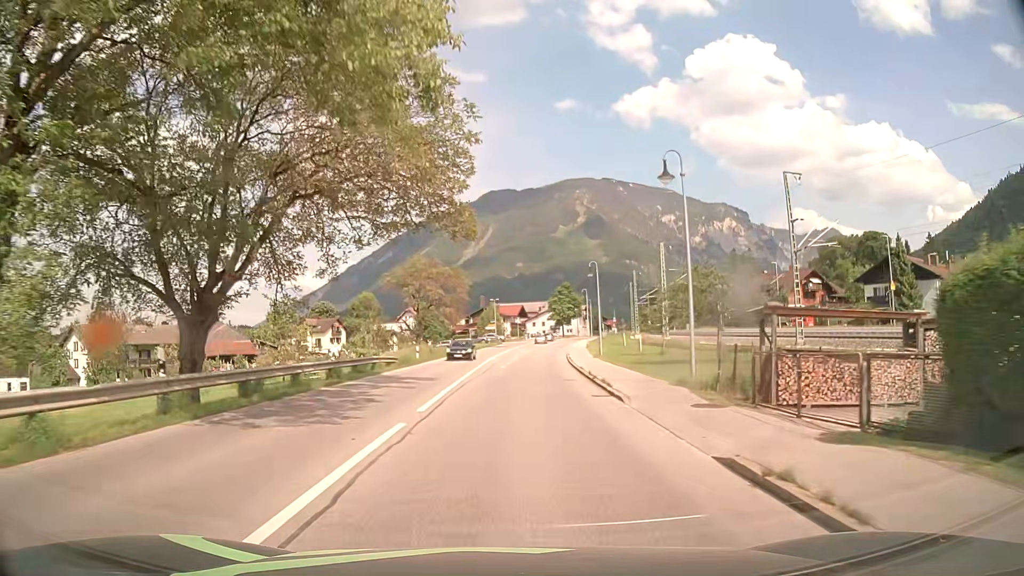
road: primary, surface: asphalt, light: Day
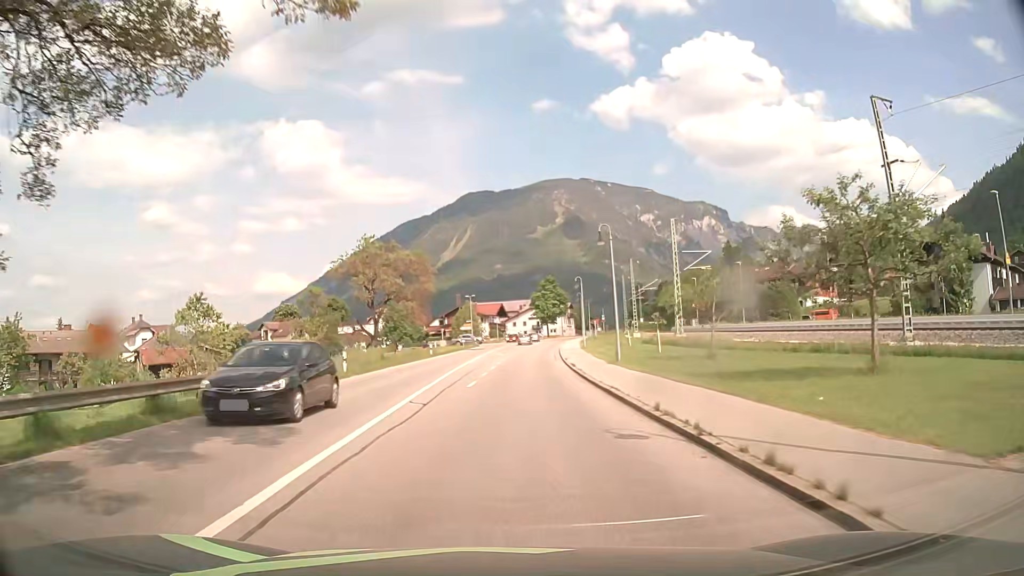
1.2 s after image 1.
(+0.4, +15.2) m; +1°
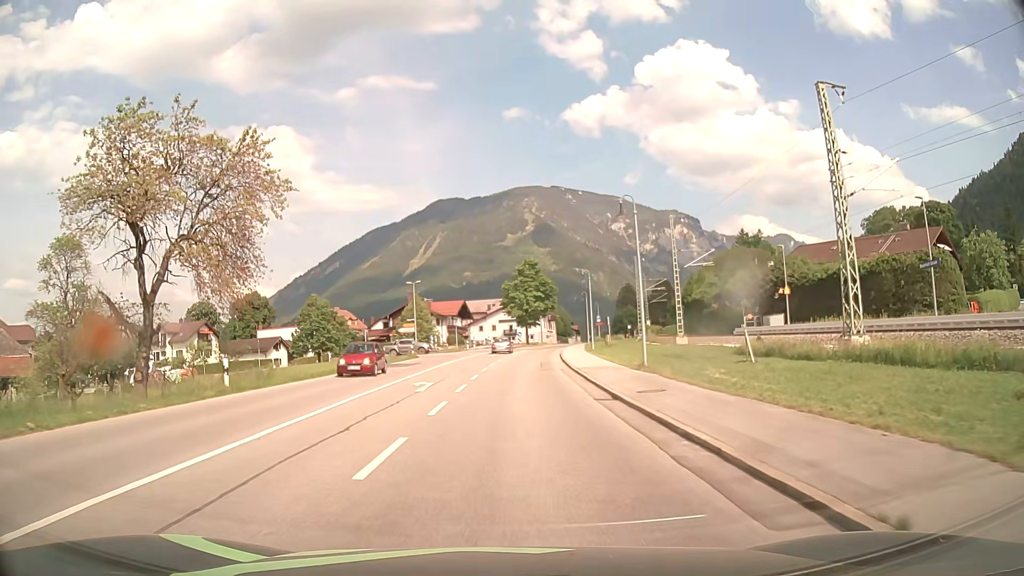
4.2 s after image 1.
(+1.3, +37.9) m; +3°
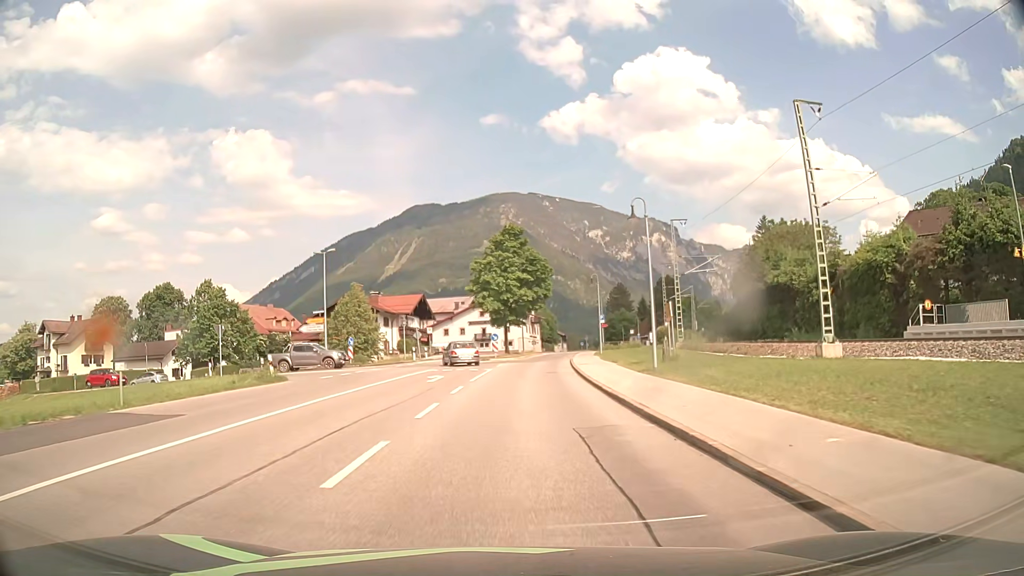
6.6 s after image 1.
(+0.6, +30.3) m; +2°
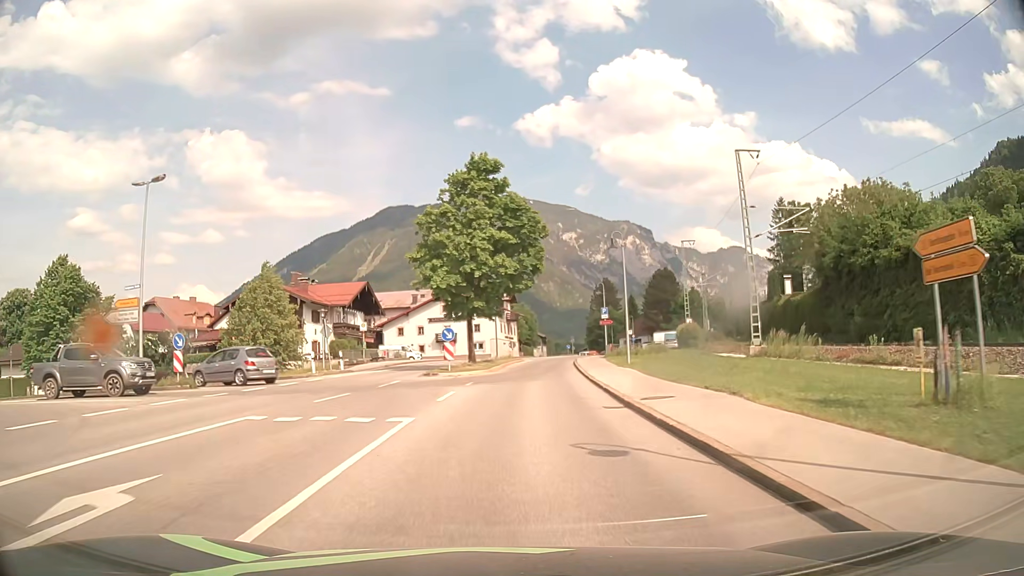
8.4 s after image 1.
(+0.4, +22.7) m; +2°
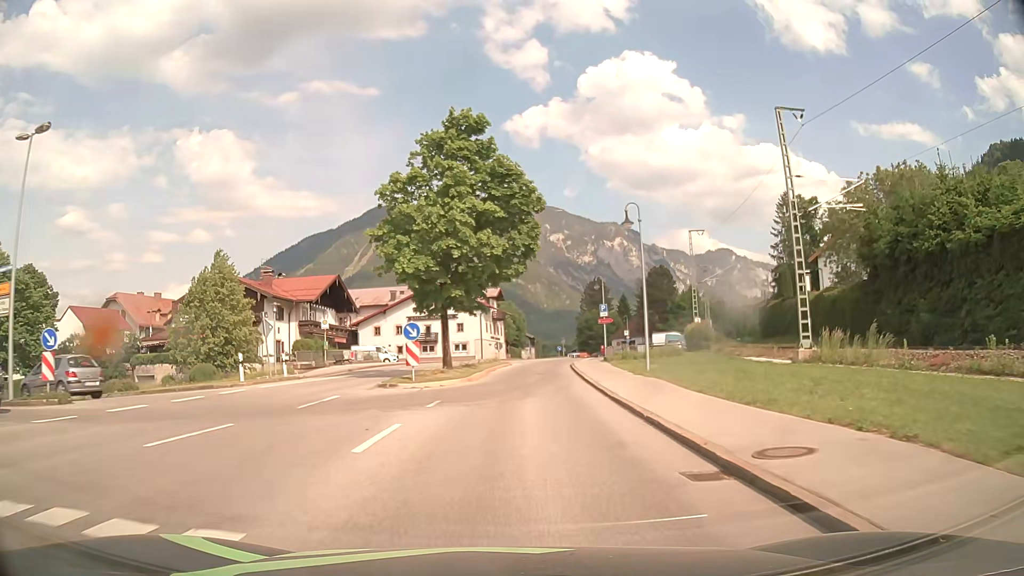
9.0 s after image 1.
(+0.1, +7.6) m; +1°
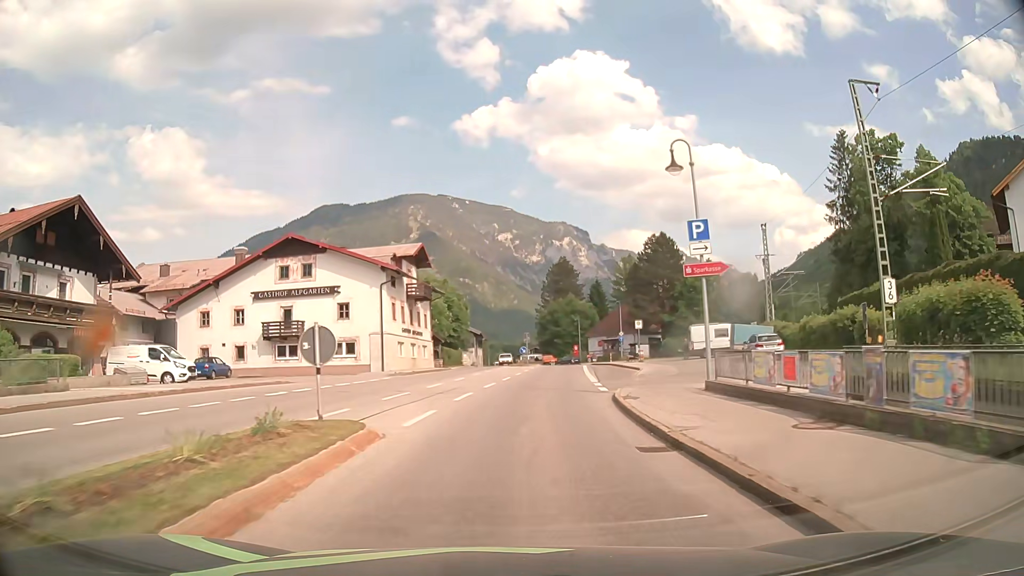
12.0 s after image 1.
(+1.6, +37.9) m; +4°
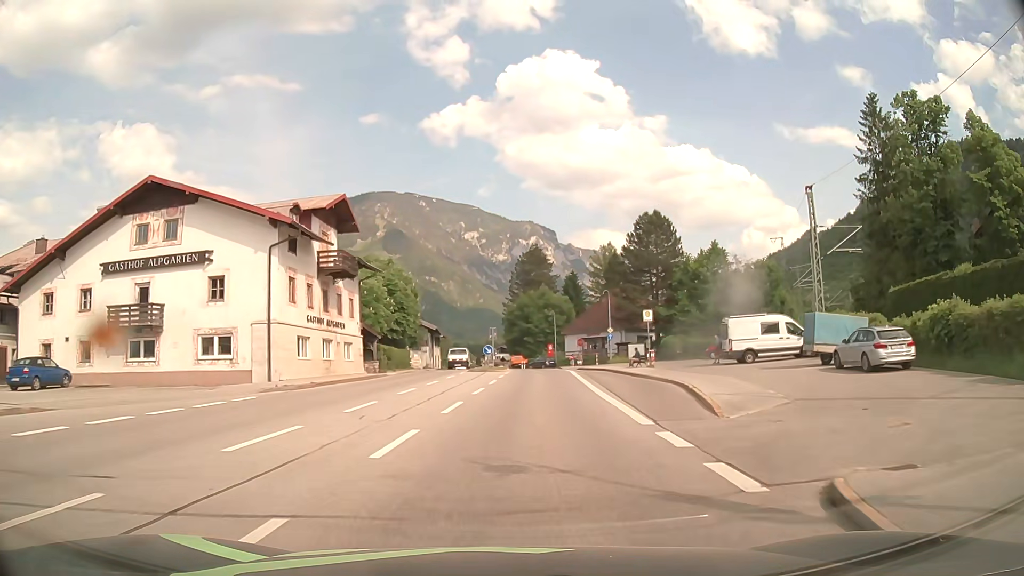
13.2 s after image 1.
(+0.4, +15.2) m; +3°
(0, +10) (+1, +20) (+1, +30) (+2, +40) (+2, +50) (+2, +60) (+2, +70) (+1, +80) (0, +90) (-1, +100) m
